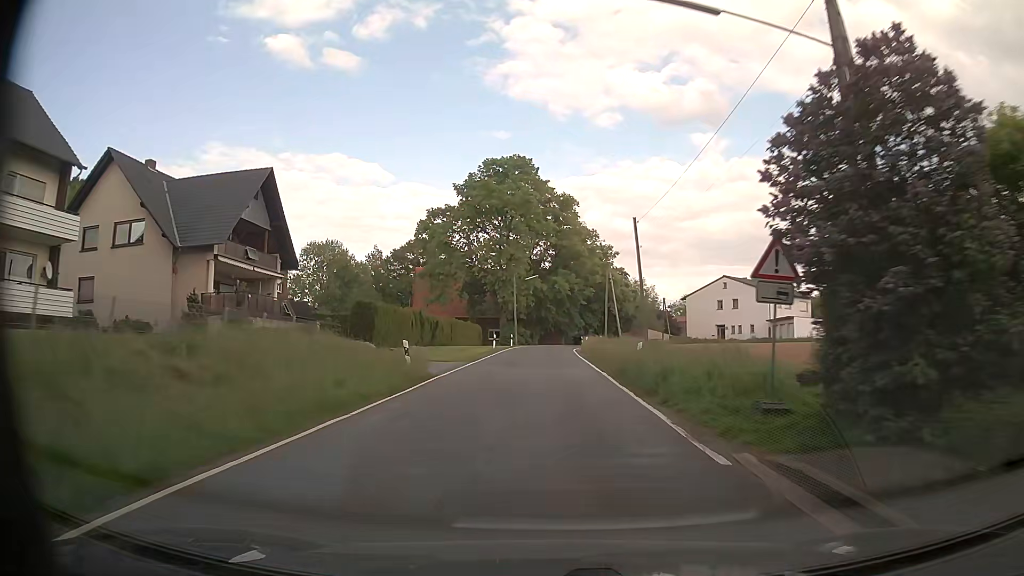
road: tertiary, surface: asphalt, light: Day
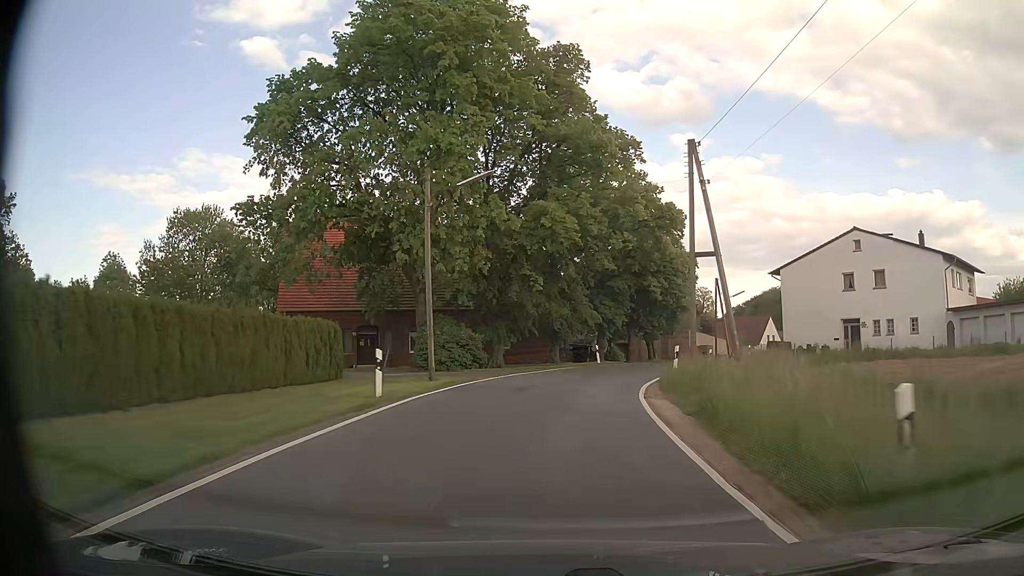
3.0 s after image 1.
(+0.3, +43.3) m; +2°
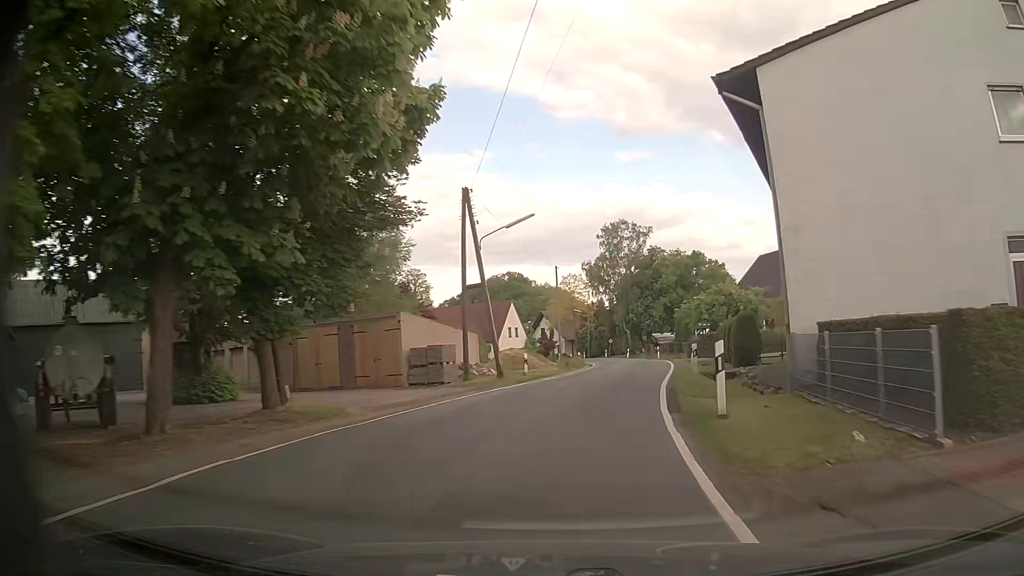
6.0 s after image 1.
(+7.1, +38.7) m; +24°
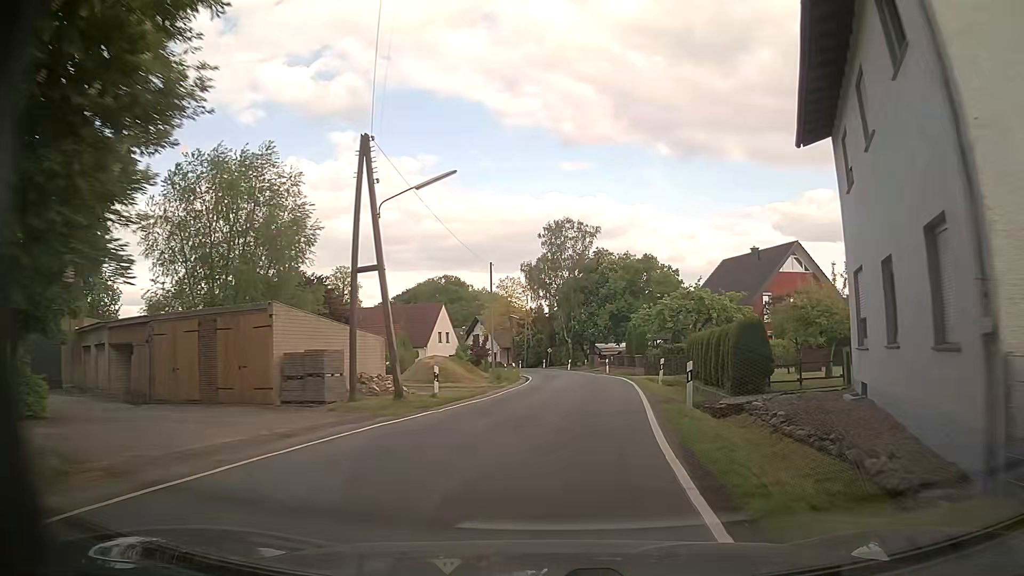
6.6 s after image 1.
(+0.4, +8.3) m; +5°
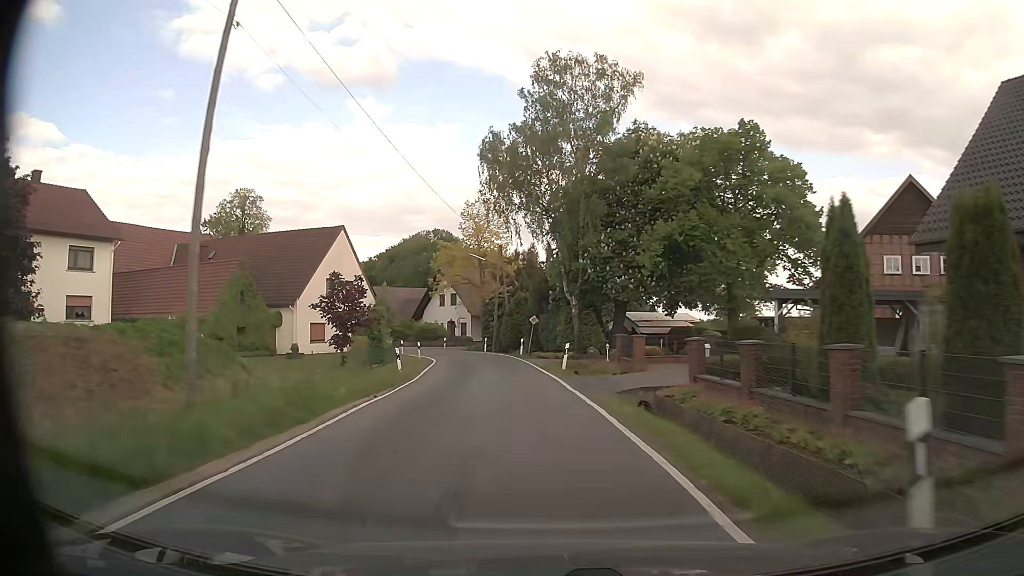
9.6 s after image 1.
(+2.8, +43.1) m; 0°
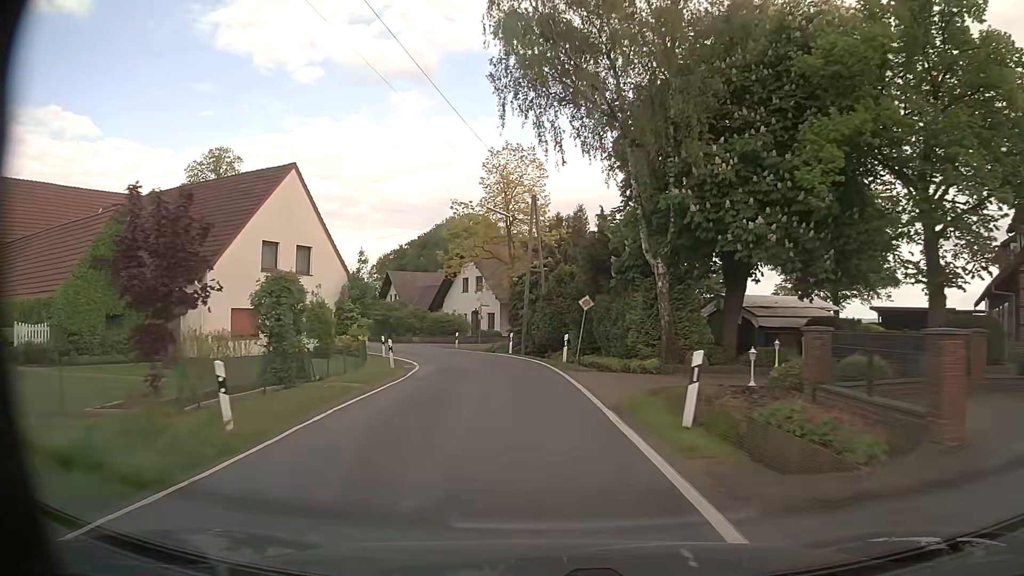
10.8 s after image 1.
(-0.5, +17.4) m; -3°
